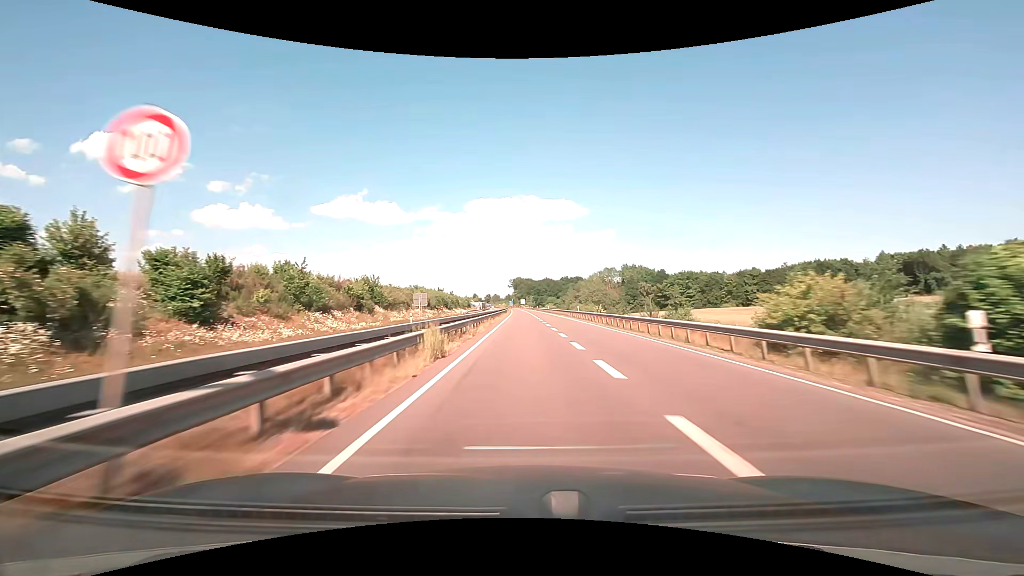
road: trunk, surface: asphalt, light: Day
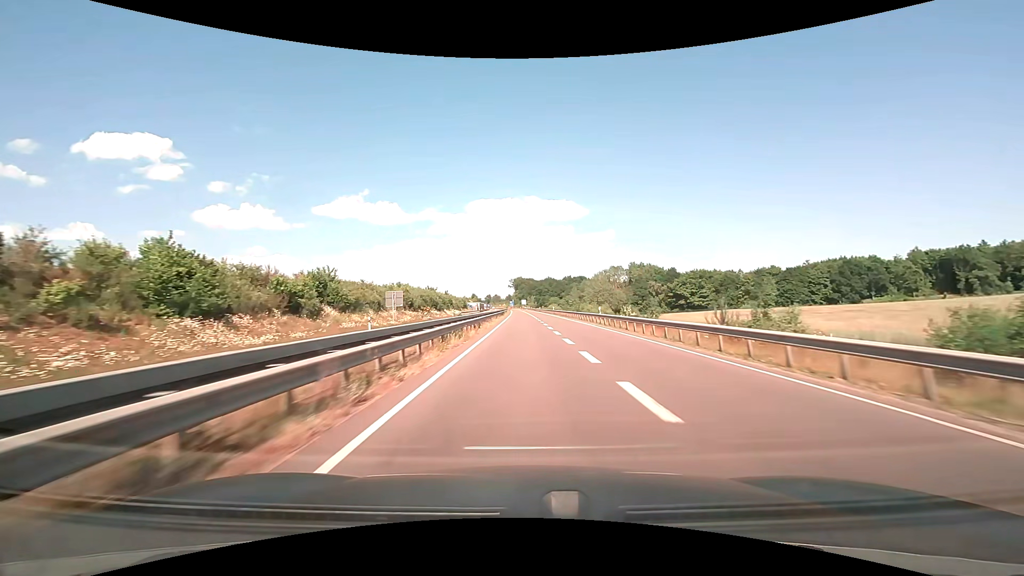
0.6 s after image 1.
(0.0, +15.3) m; 0°
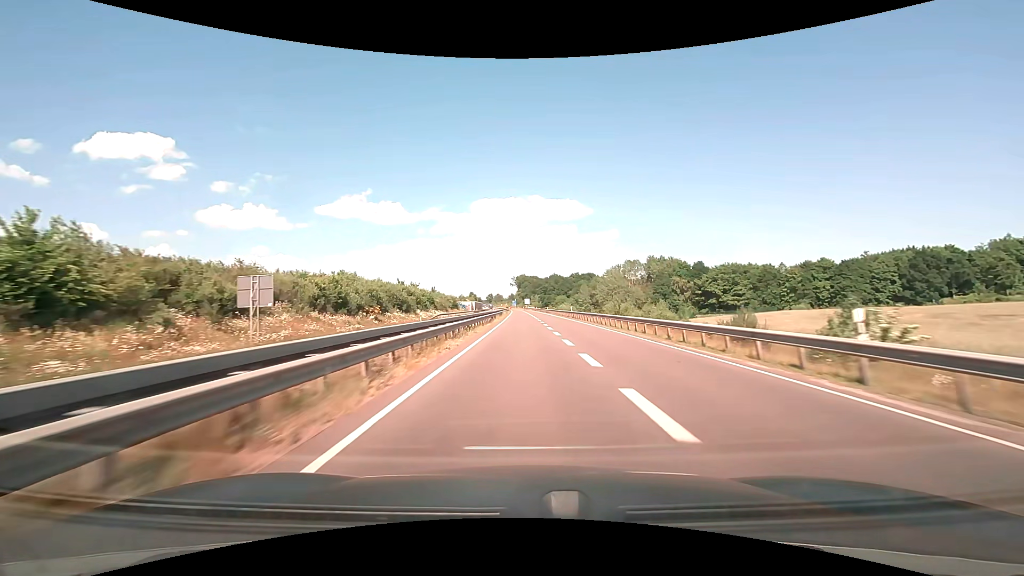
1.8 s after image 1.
(-0.1, +30.8) m; 0°
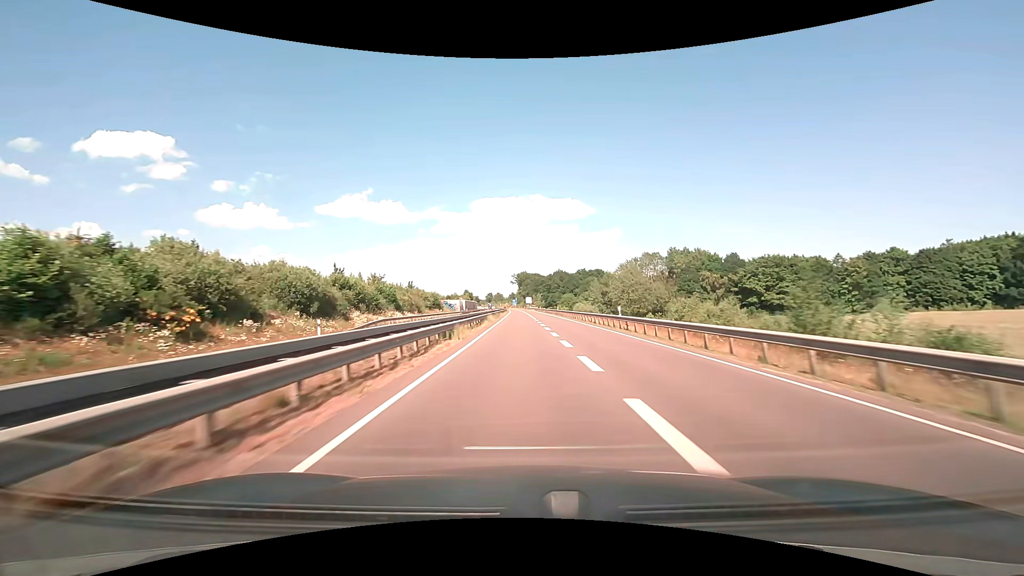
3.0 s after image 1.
(-0.1, +30.7) m; 0°
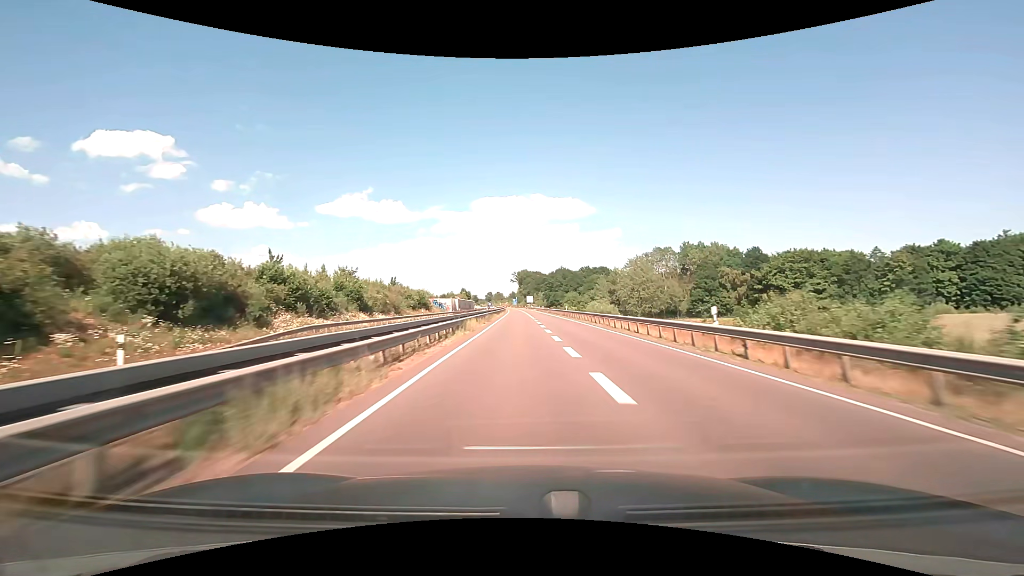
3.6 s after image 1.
(0.0, +15.3) m; 0°
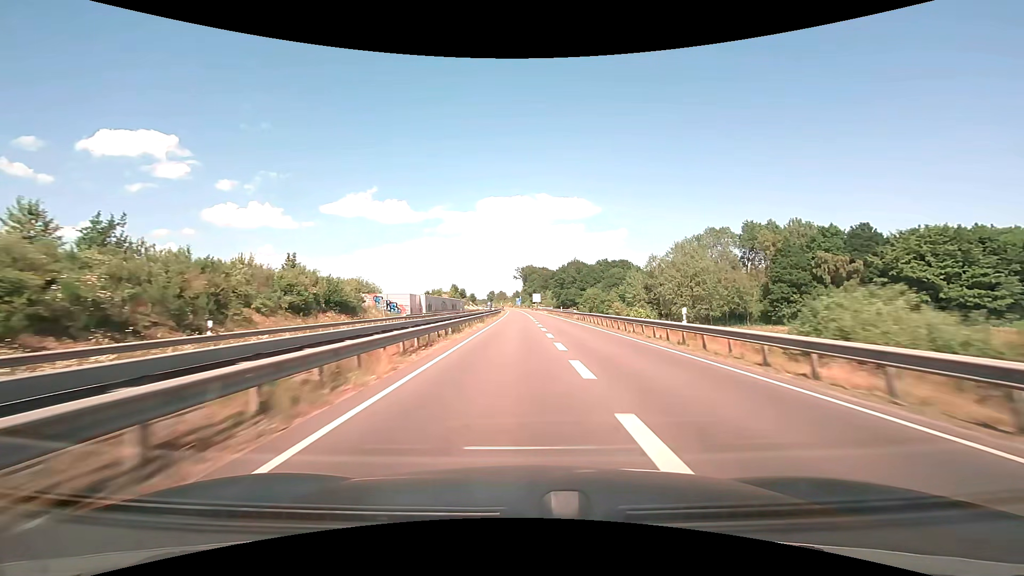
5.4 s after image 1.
(-0.4, +45.5) m; -1°
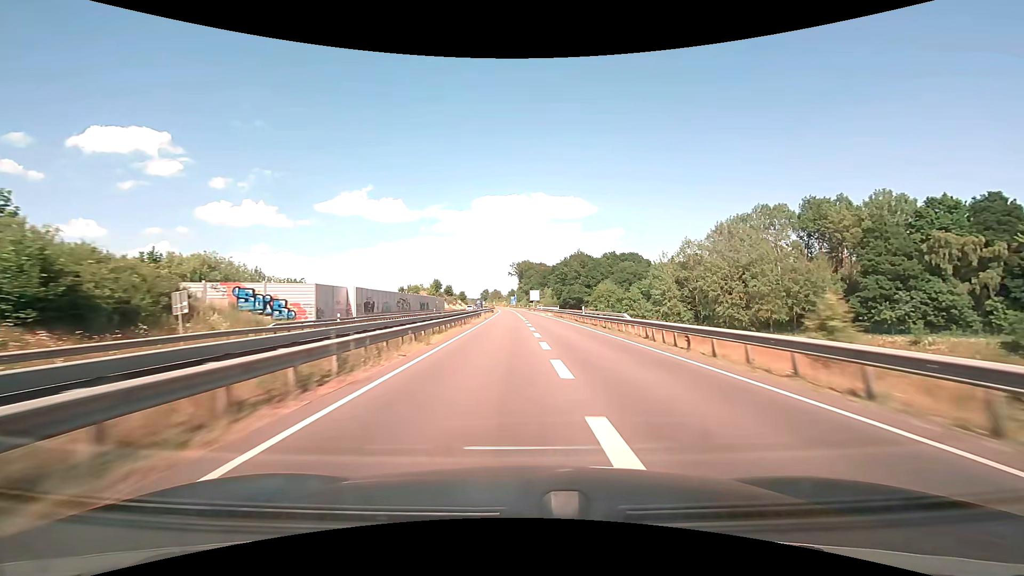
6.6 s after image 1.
(+0.1, +30.1) m; 0°
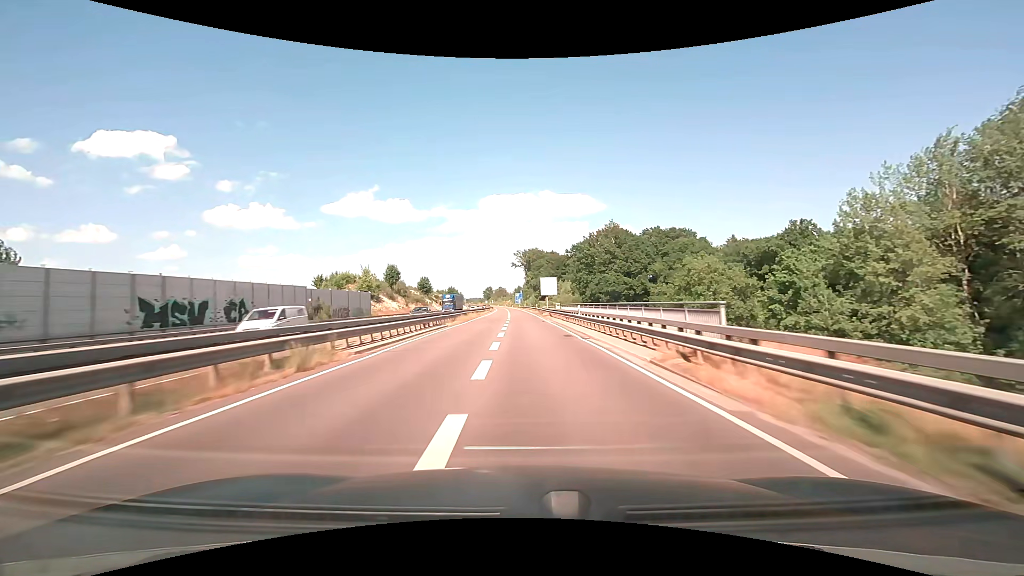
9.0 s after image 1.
(+0.4, +59.8) m; -1°
(0, +10) (0, +20) (0, +30) (0, +40) (-1, +50) (-1, +60) (-1, +70) (-1, +80) (-2, +90) (-2, +100) m
